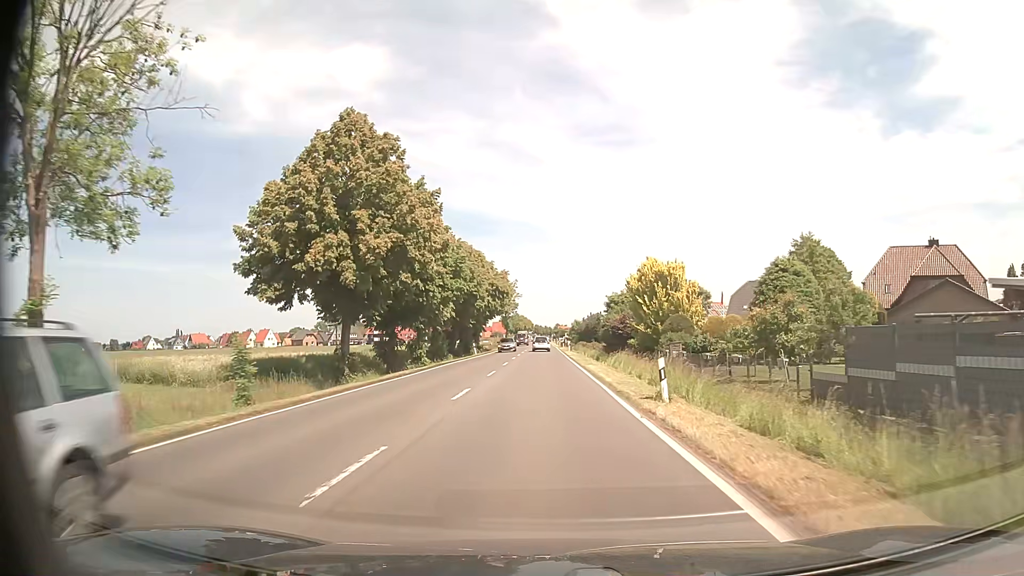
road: primary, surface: asphalt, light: Day
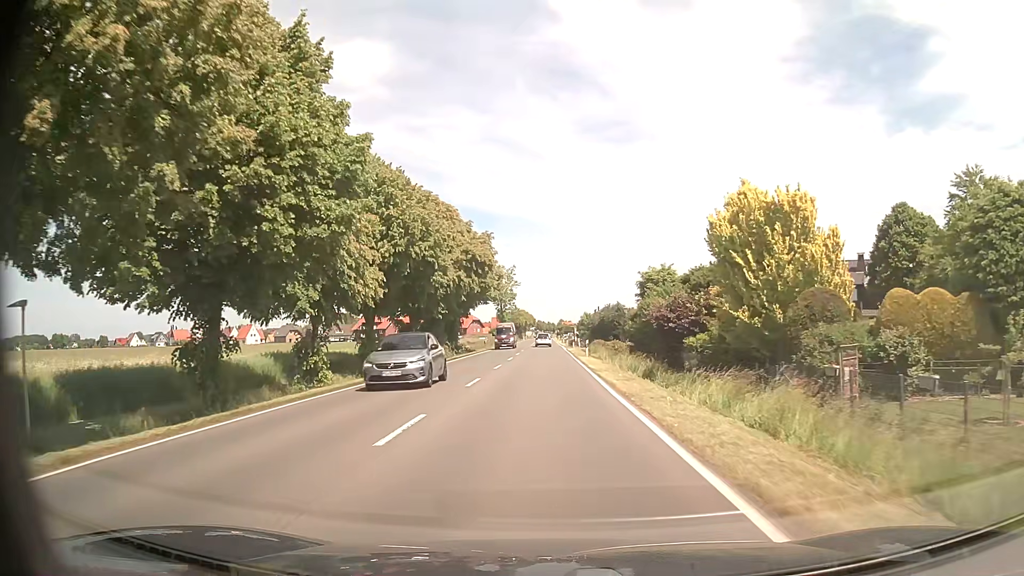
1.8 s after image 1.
(-0.1, +24.7) m; 0°
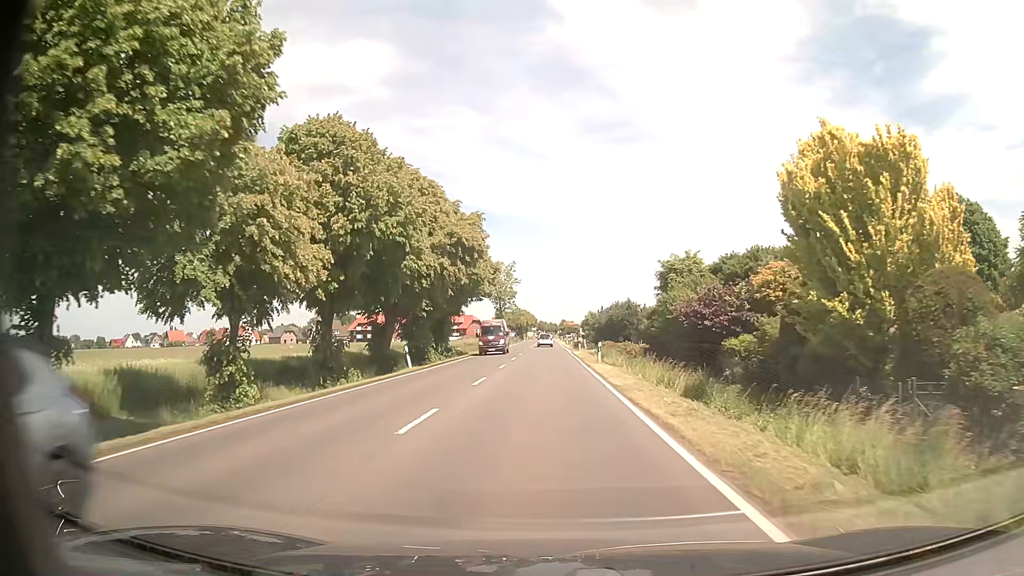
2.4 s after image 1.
(0.0, +8.1) m; 0°
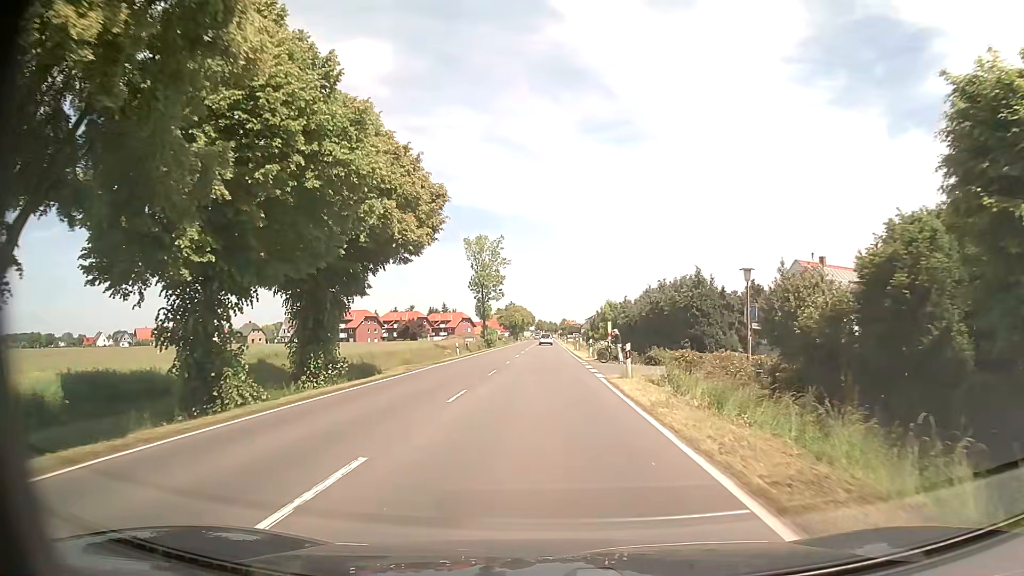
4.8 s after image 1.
(0.0, +32.2) m; 0°
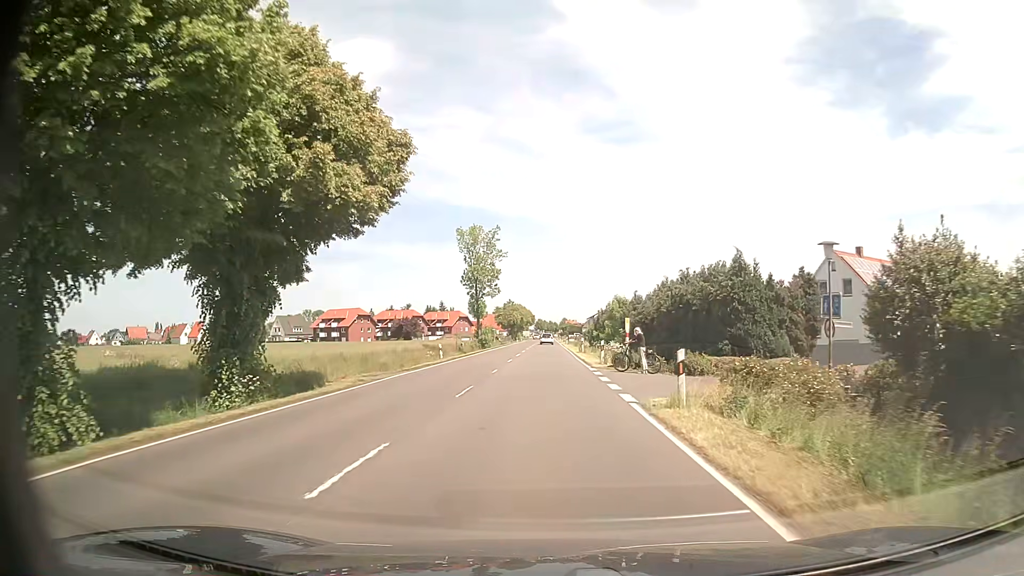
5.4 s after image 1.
(0.0, +8.0) m; 0°
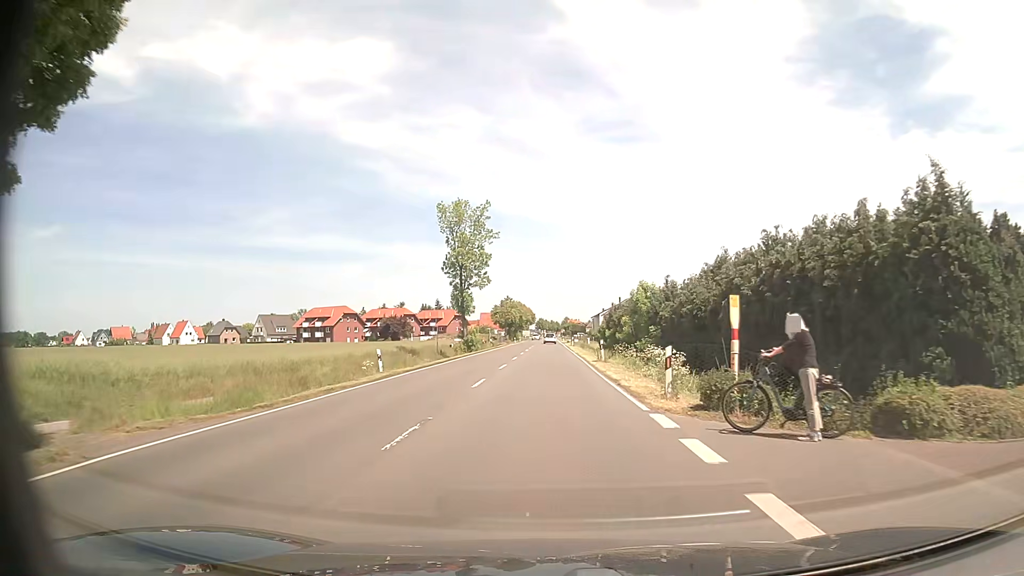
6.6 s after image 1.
(0.0, +15.9) m; 0°
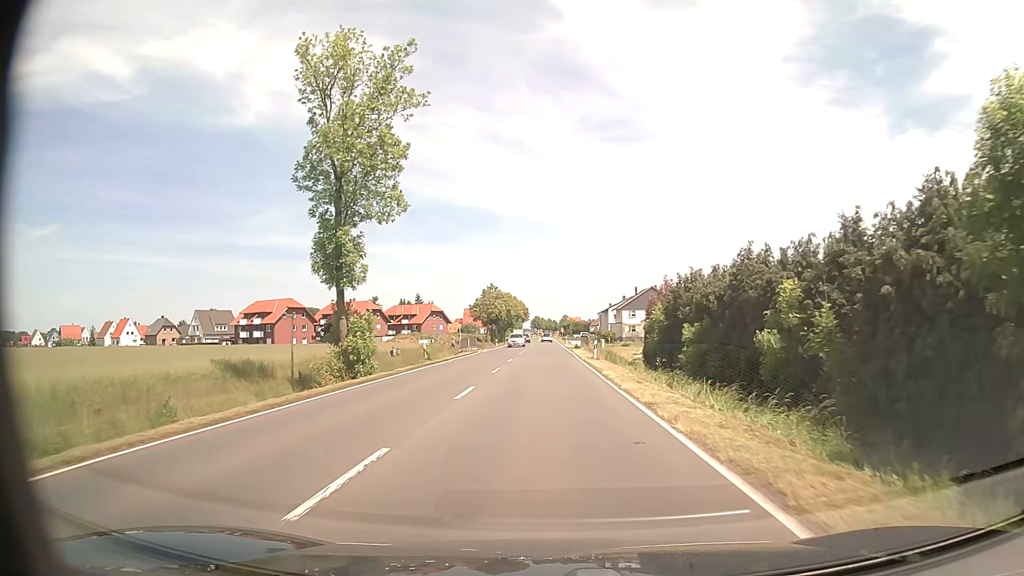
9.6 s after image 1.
(-0.1, +39.6) m; 0°
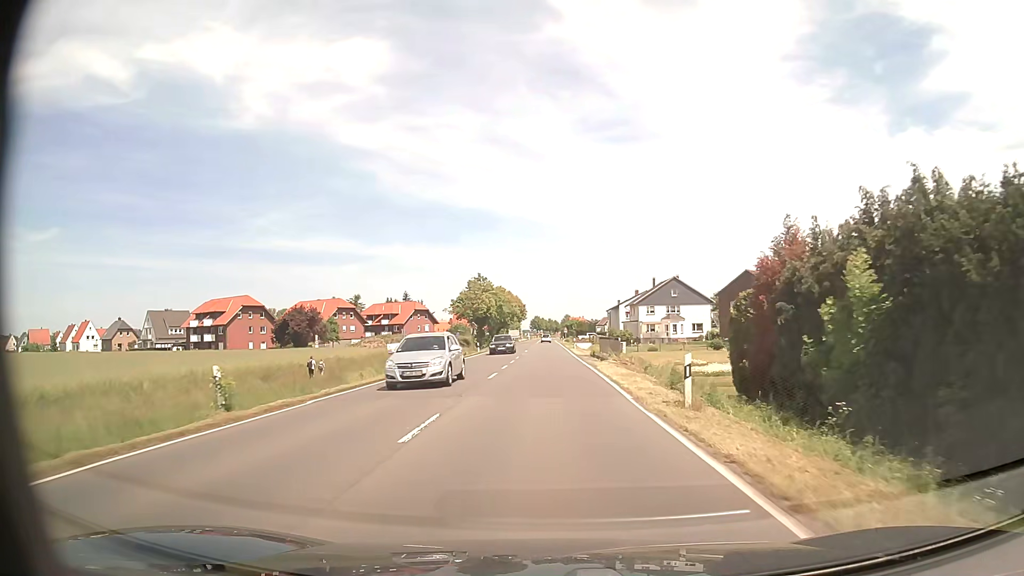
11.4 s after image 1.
(0.0, +23.7) m; 0°
(0, +10) (0, +20) (0, +30) (0, +40) (0, +50) (0, +60) (0, +70) (0, +80) (0, +90) (0, +100) m
